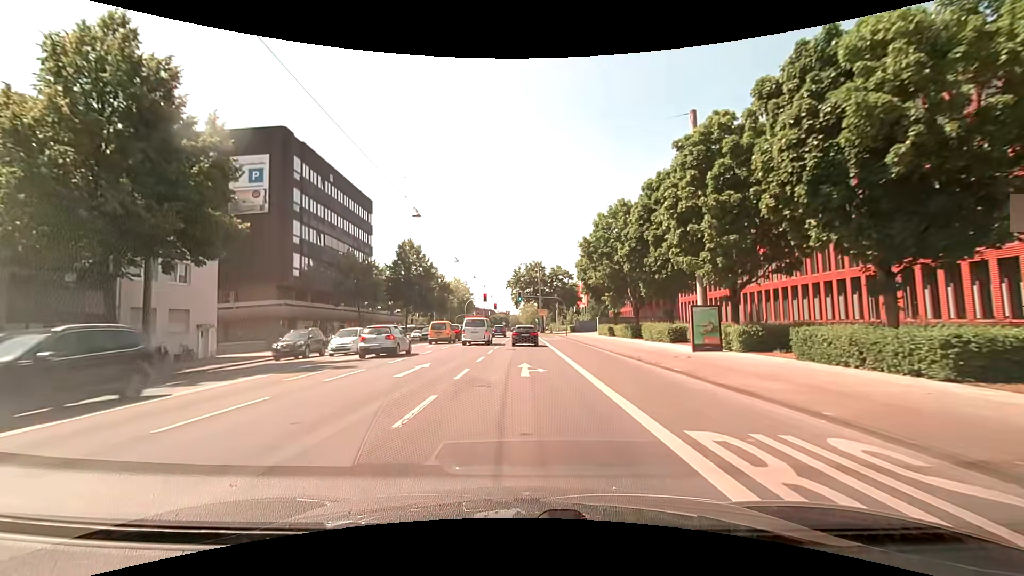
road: primary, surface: asphalt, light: Day
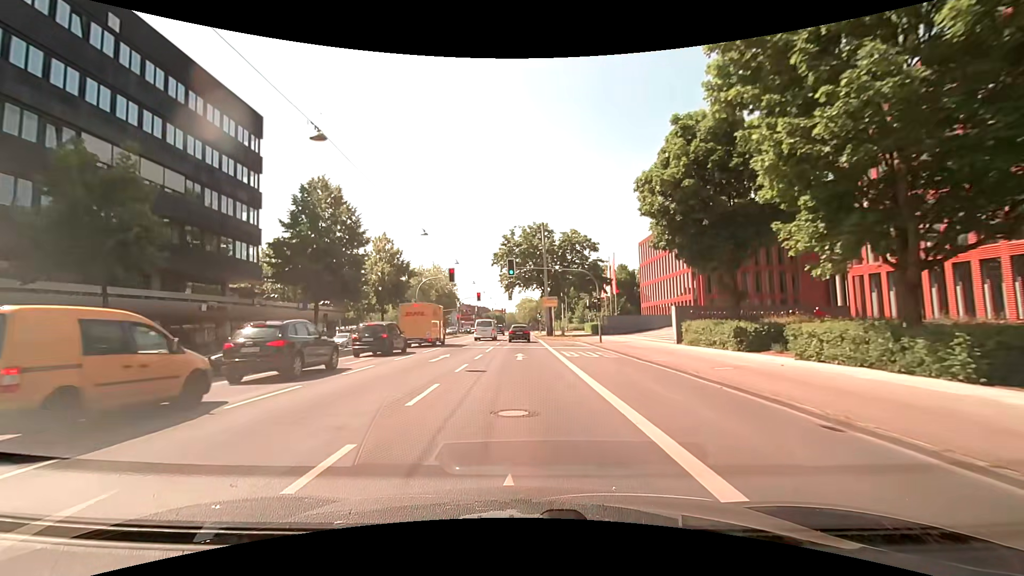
(+0.5, +33.9) m; +1°
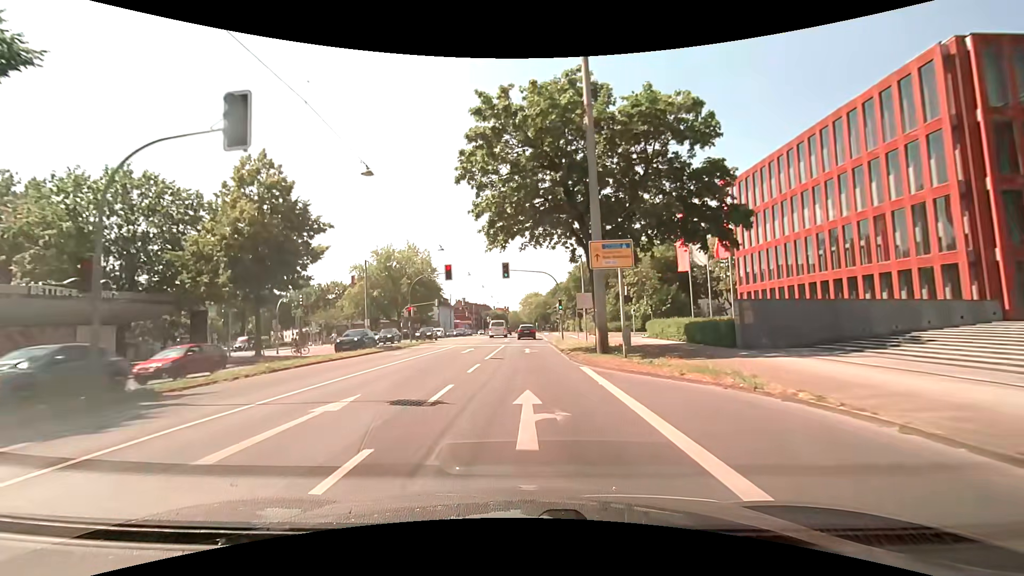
(-0.1, +34.7) m; 0°
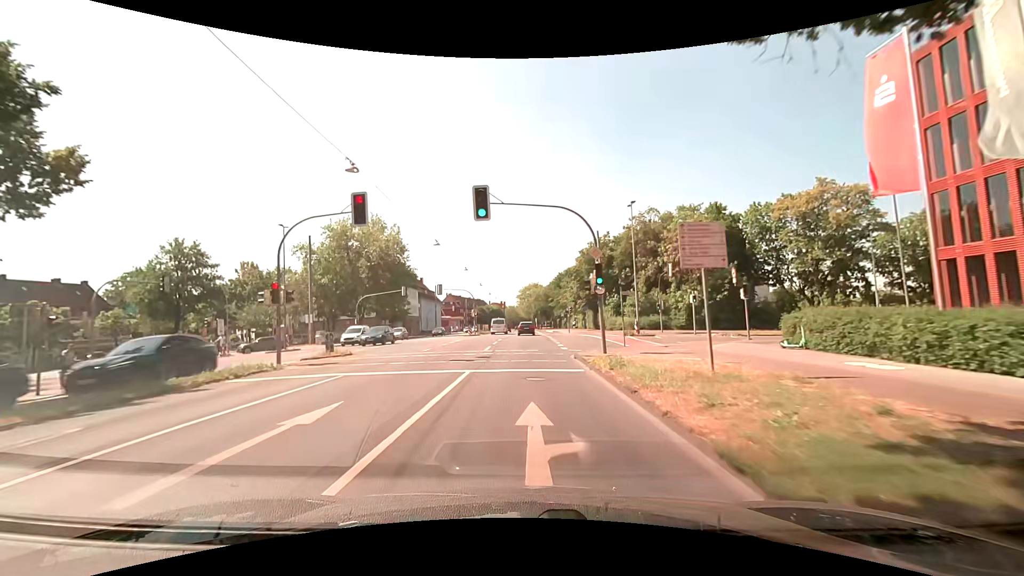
(0.0, +22.0) m; 0°
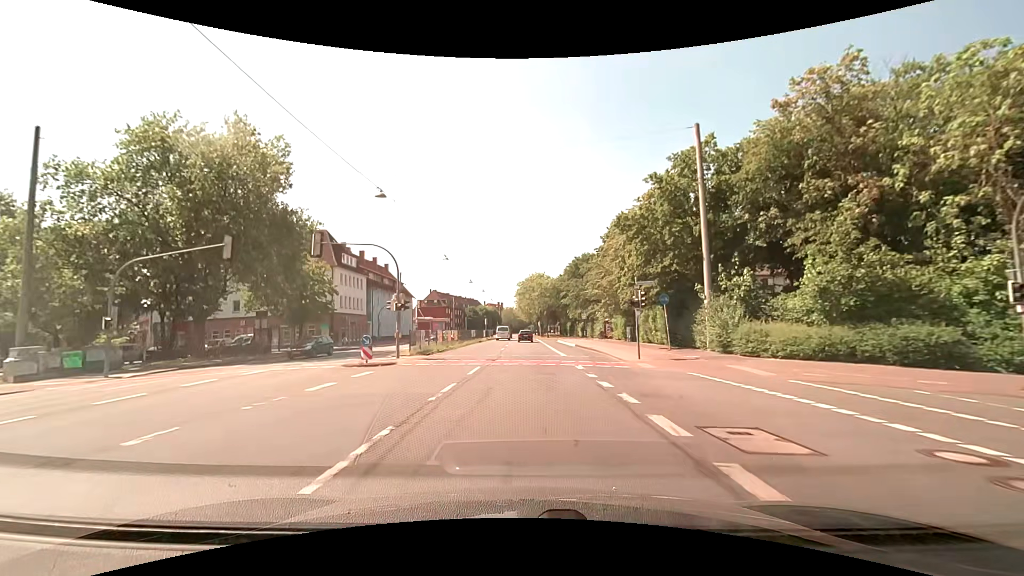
(-0.1, +37.5) m; 0°
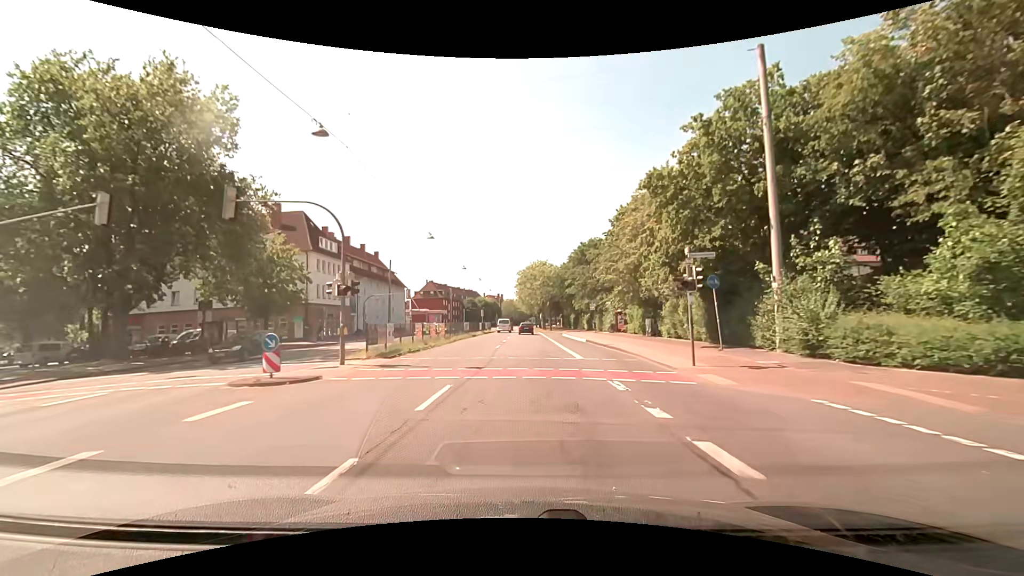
(0.0, +7.6) m; 0°
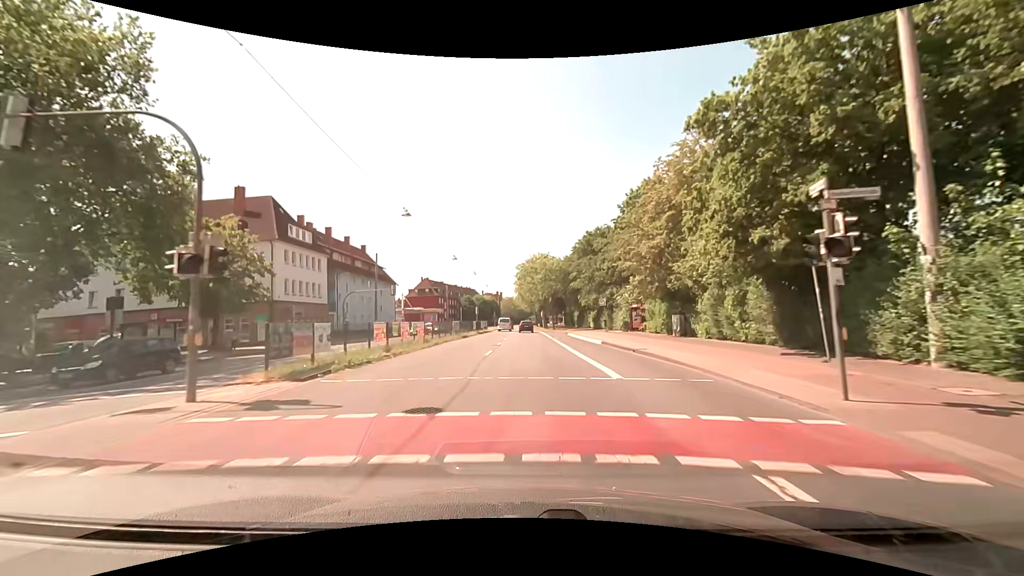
(0.0, +7.6) m; 0°
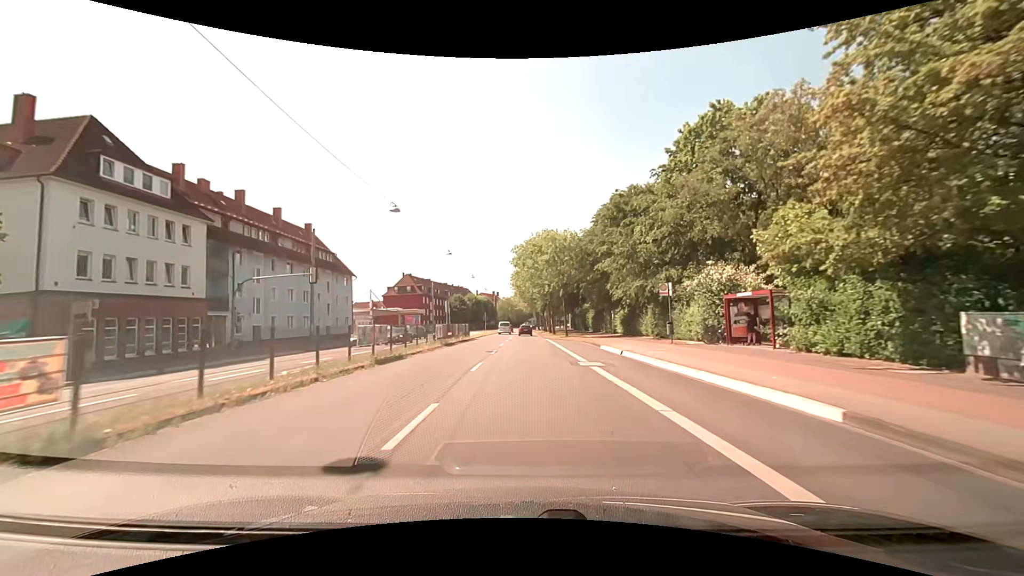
(0.0, +23.0) m; 0°
(0, +10) (0, +20) (0, +30) (0, +40) (0, +50) (+1, +60) (+1, +70) (+1, +80) (+1, +90) (+1, +100) m
